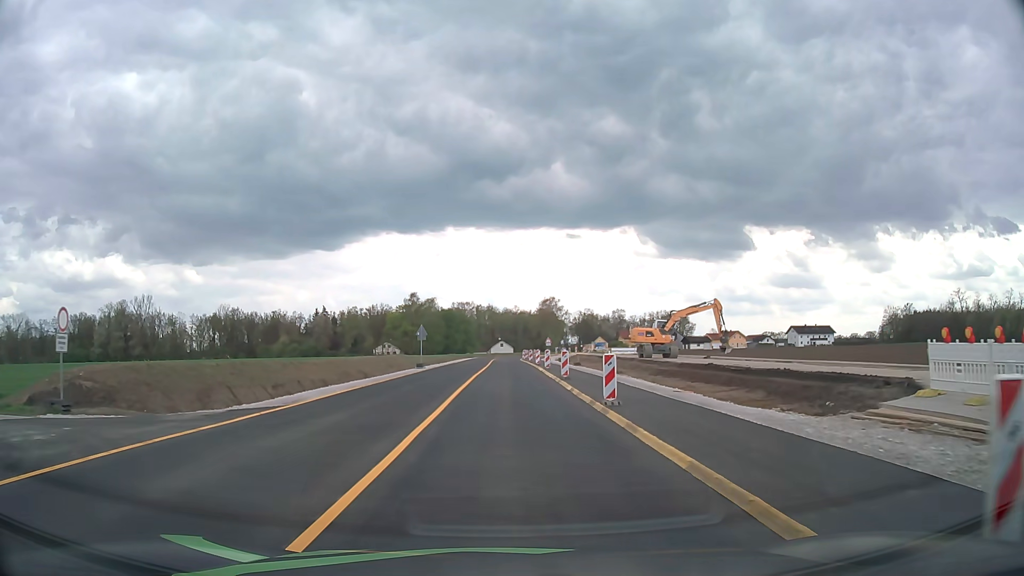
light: Day
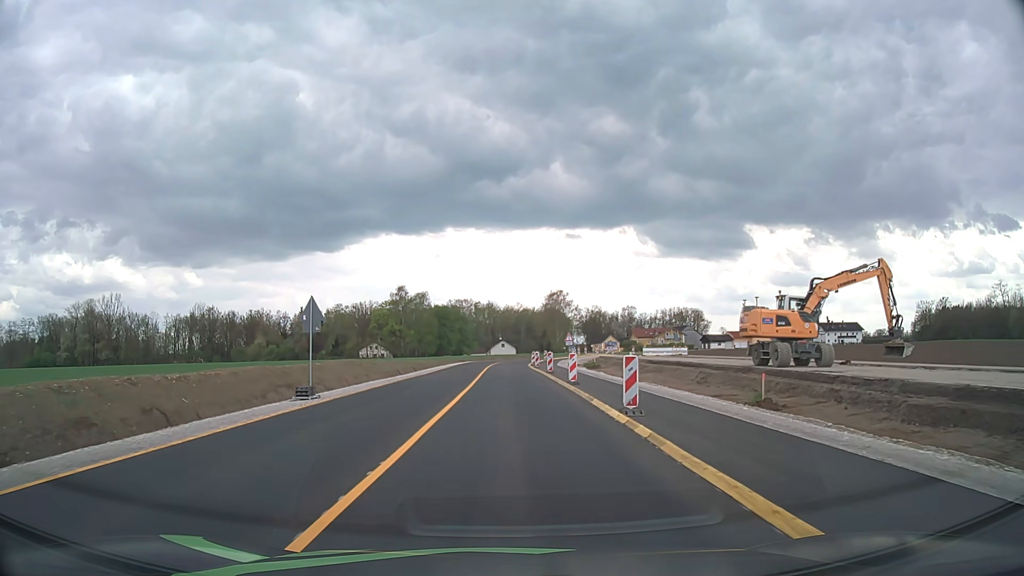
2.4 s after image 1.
(+0.1, +27.3) m; 0°
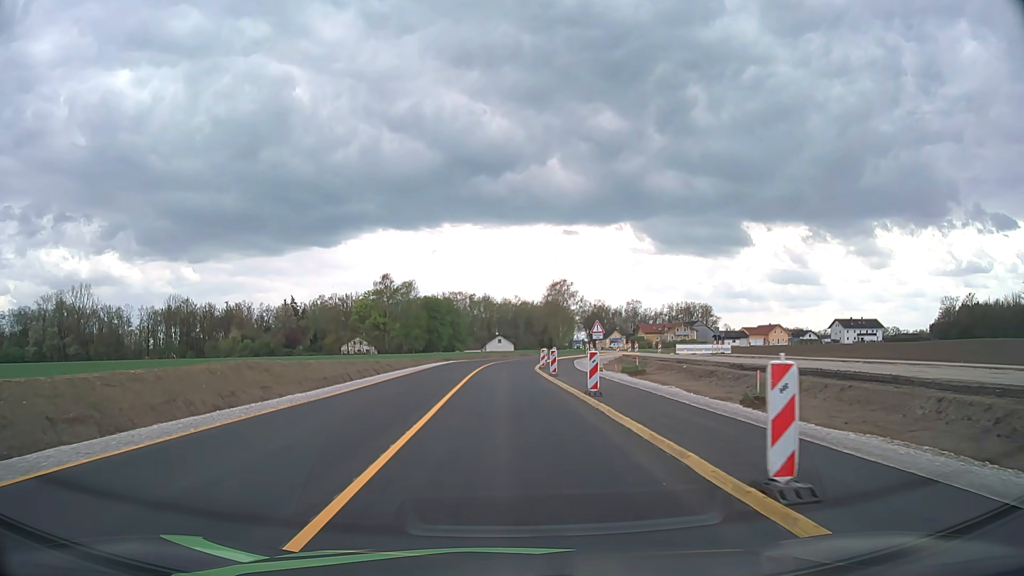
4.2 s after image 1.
(0.0, +20.3) m; 0°
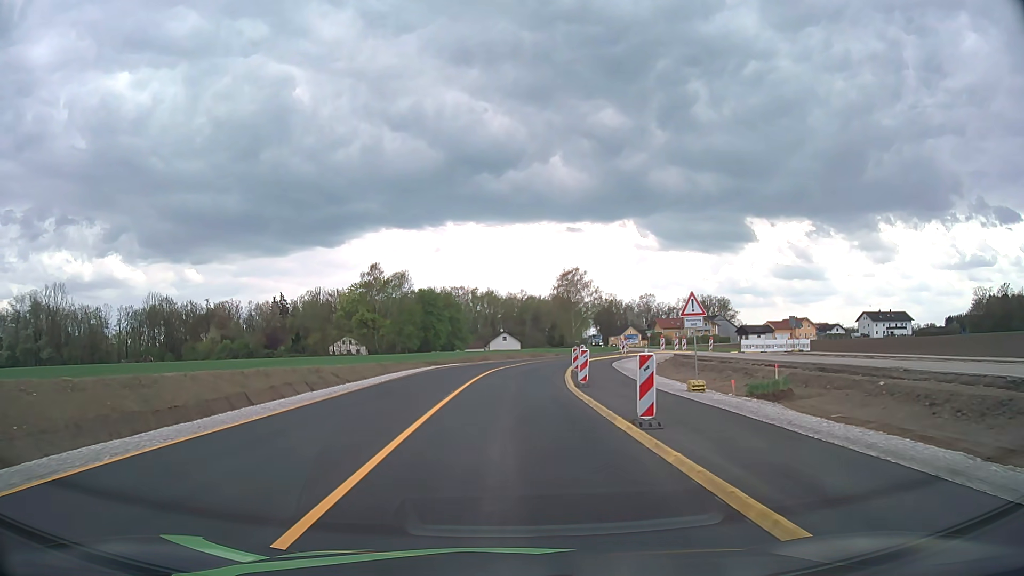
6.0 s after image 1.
(0.0, +20.0) m; 0°
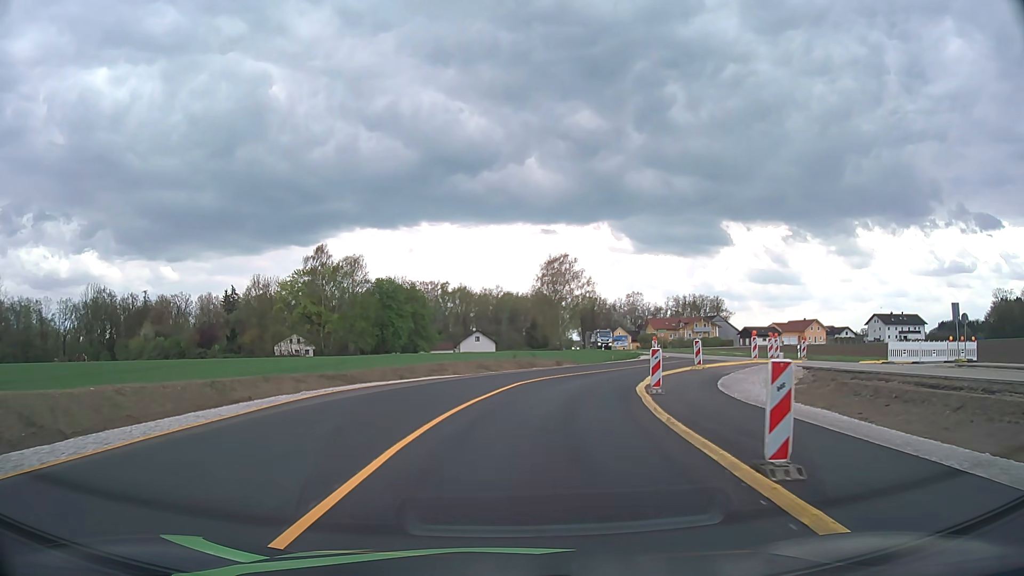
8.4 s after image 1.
(+0.1, +26.0) m; +2°
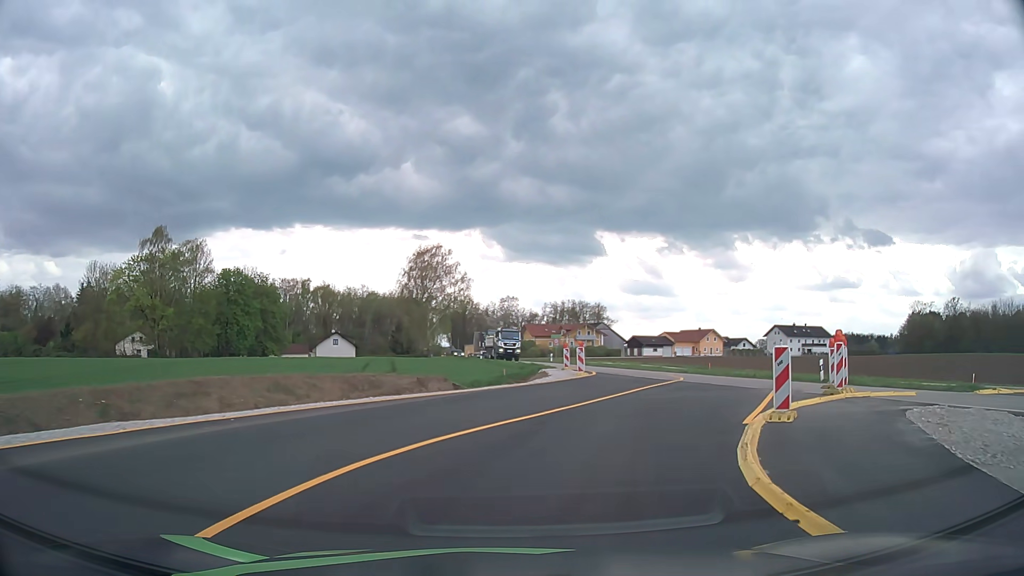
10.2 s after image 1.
(+1.2, +18.0) m; +10°
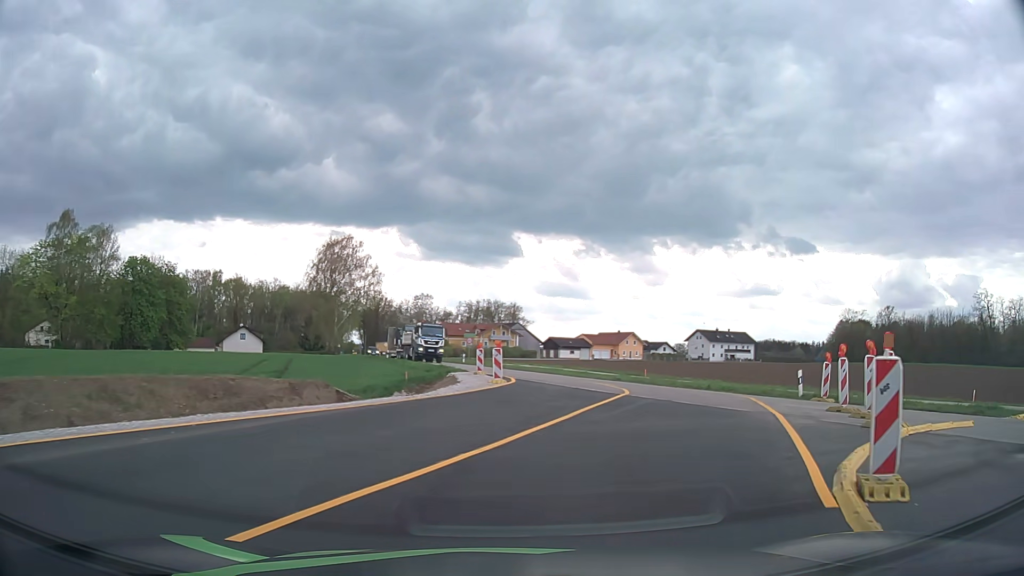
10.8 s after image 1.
(+0.3, +5.6) m; +7°
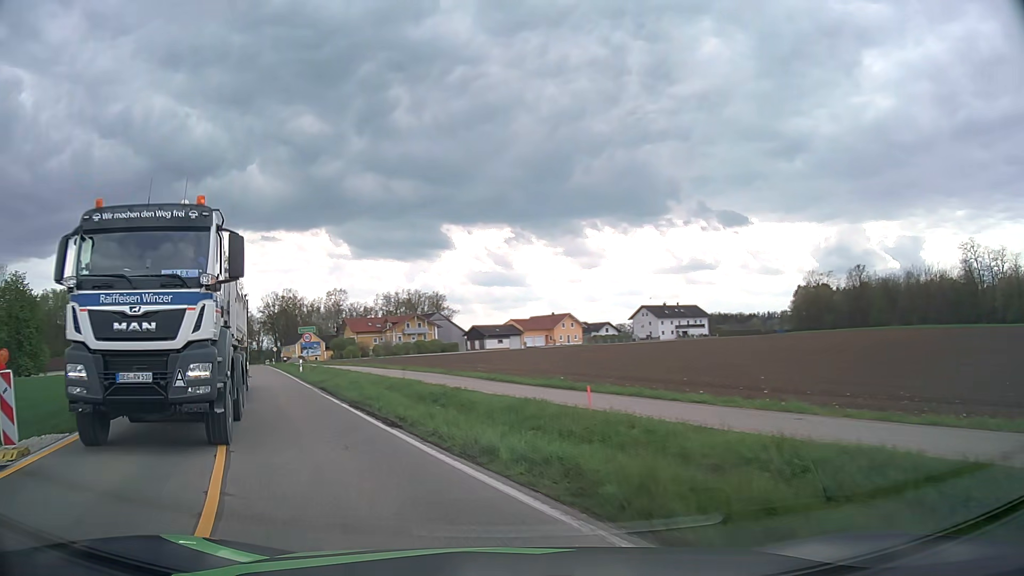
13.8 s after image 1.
(+5.3, +24.0) m; +7°
(-2, +10) (-6, +19) (-10, +28) (-14, +37) (-18, +46) (-22, +56) (-26, +65) (-30, +74) (-34, +83) (-38, +92) m
